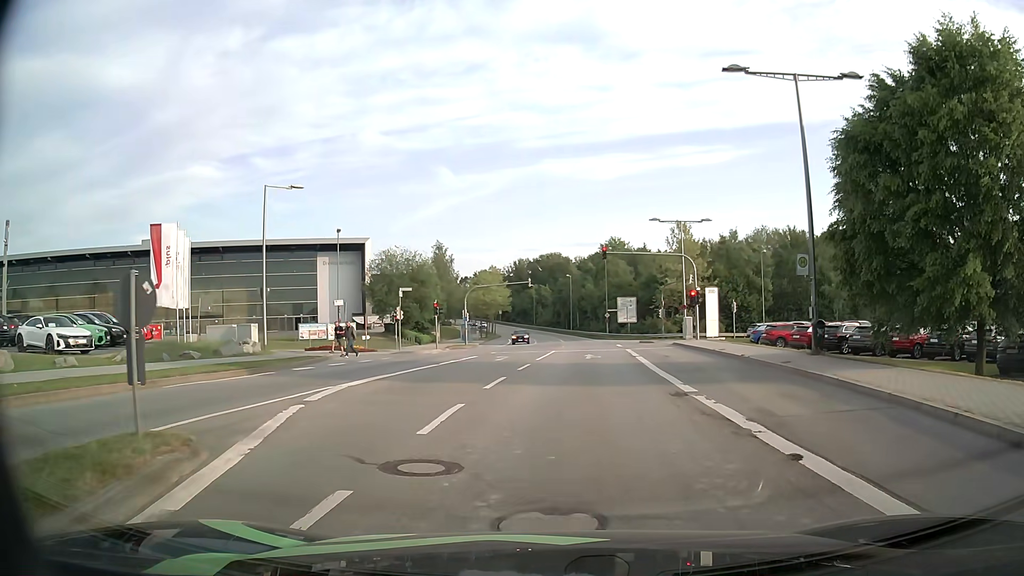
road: secondary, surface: asphalt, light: Day
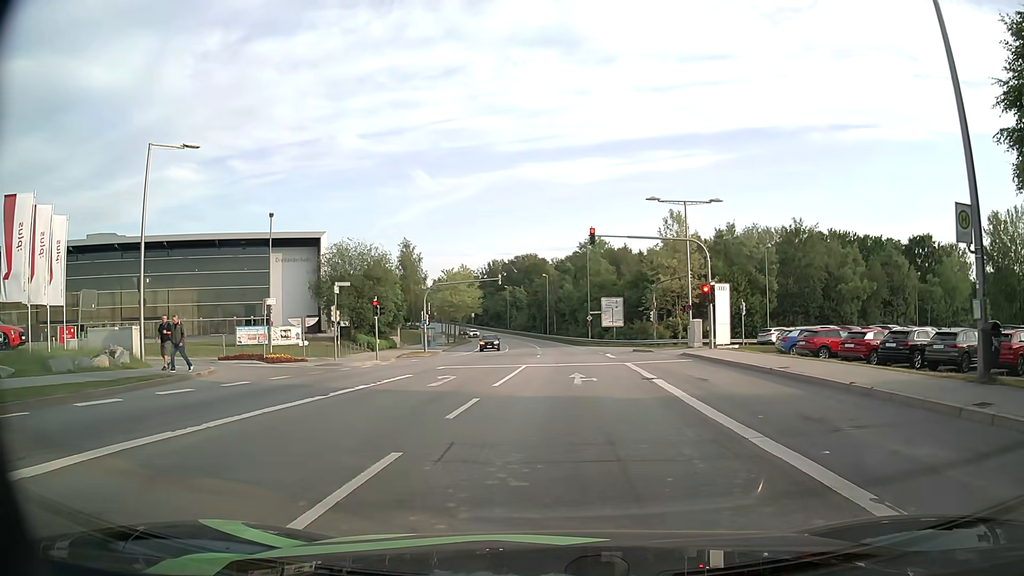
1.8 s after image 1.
(+0.2, +10.0) m; +2°
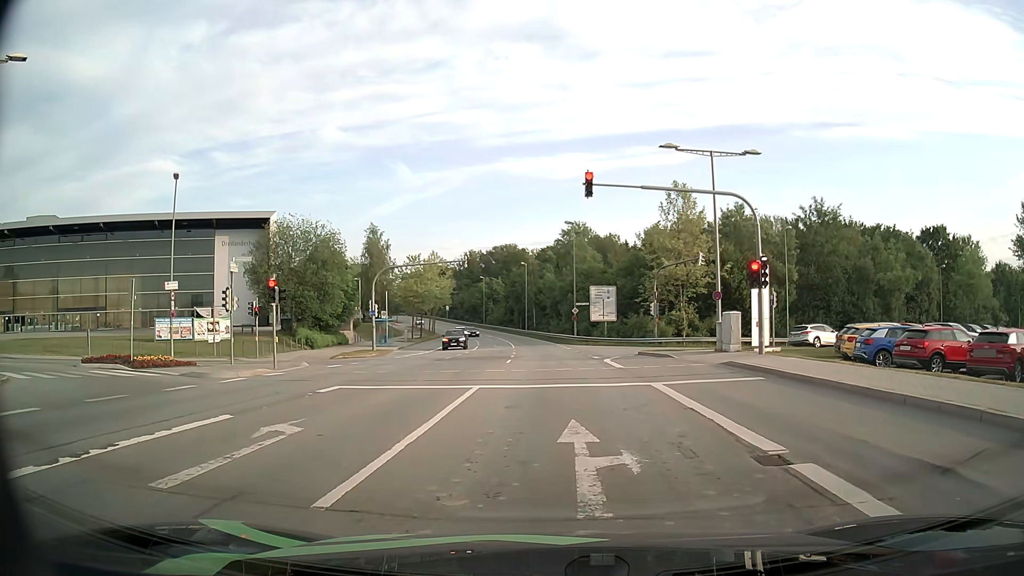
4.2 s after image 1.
(+0.3, +11.2) m; +2°
(0, +10) (0, +20) (0, +30) (0, +40) (-1, +50) (-1, +60) (-2, +70) (-3, +80) (-5, +90) (-6, +100) m
